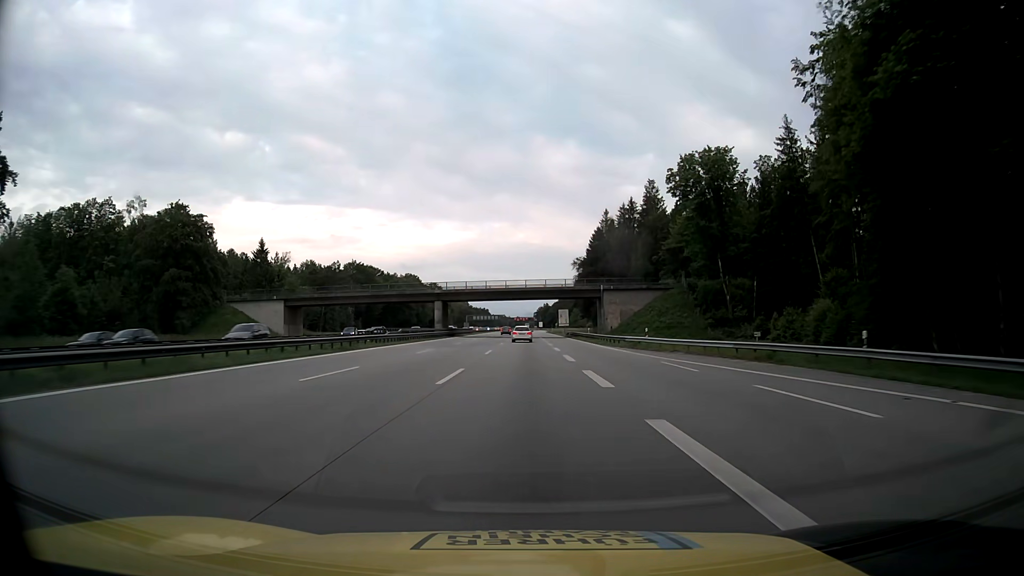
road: motorway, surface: asphalt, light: Day
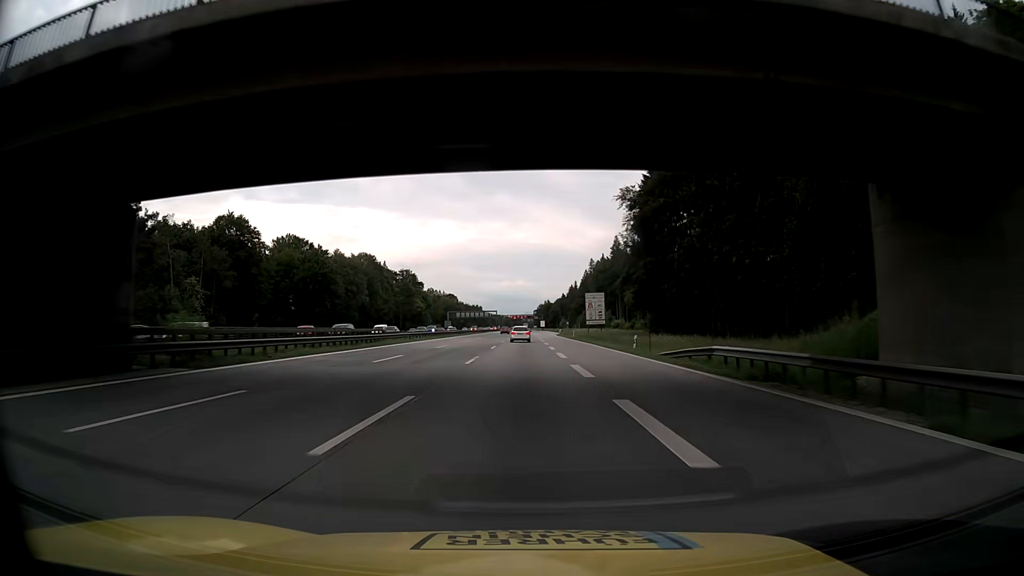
(+0.4, +81.4) m; 0°
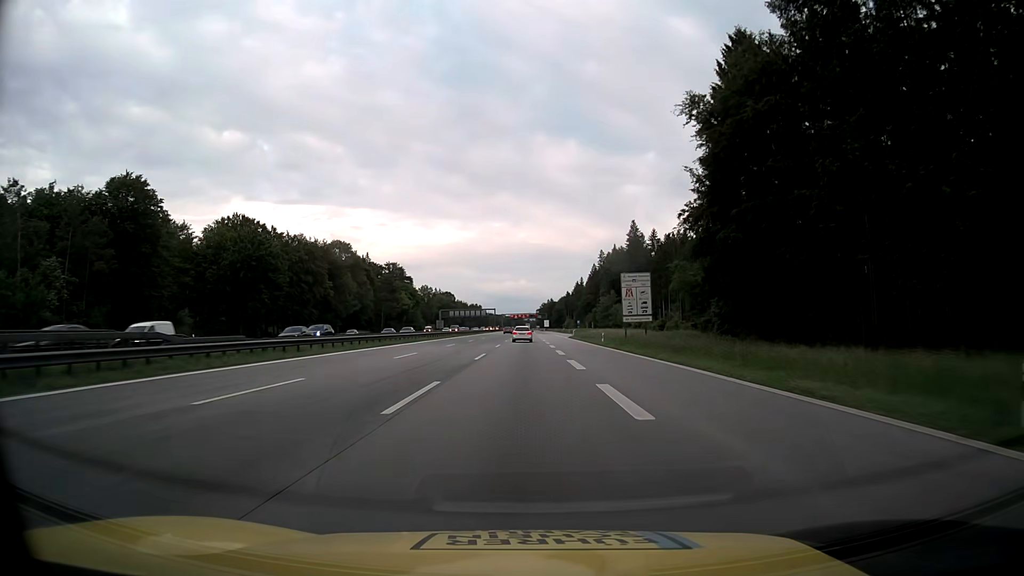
(0.0, +32.6) m; 0°
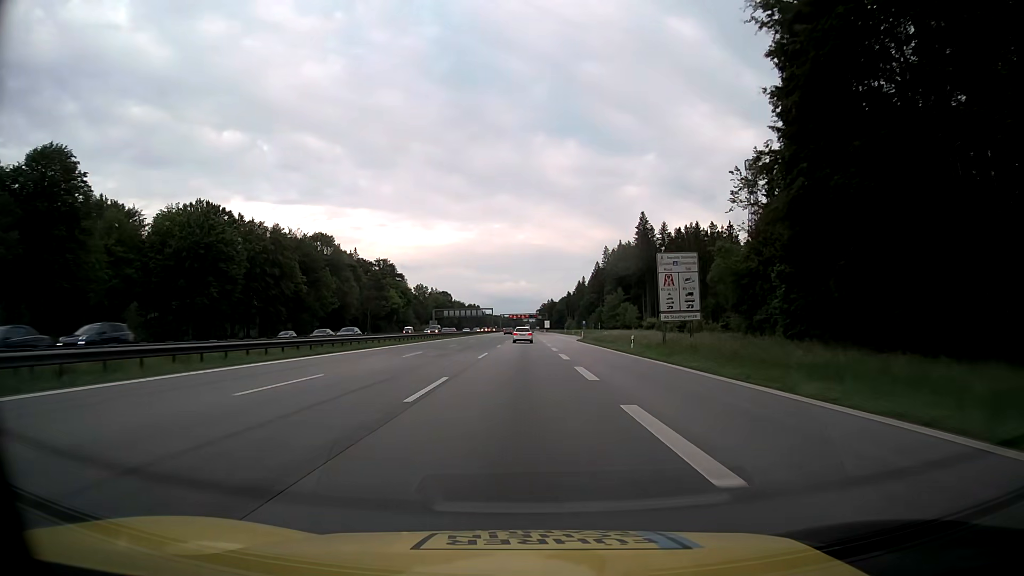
(-0.1, +16.3) m; 0°
(0, +10) (0, +20) (0, +30) (0, +40) (0, +50) (0, +60) (0, +70) (0, +80) (0, +90) (0, +100) m
